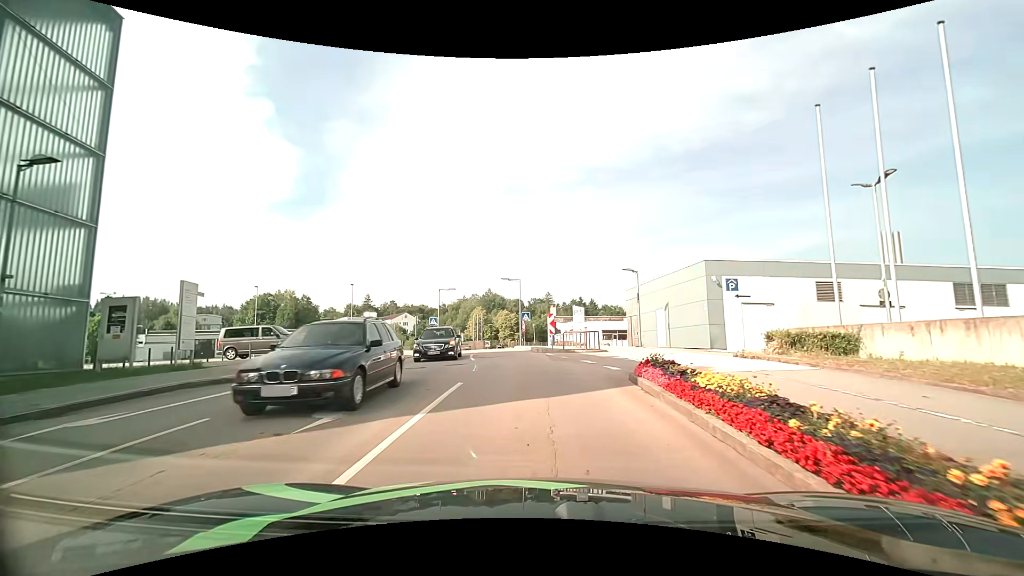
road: residential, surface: asphalt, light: Day
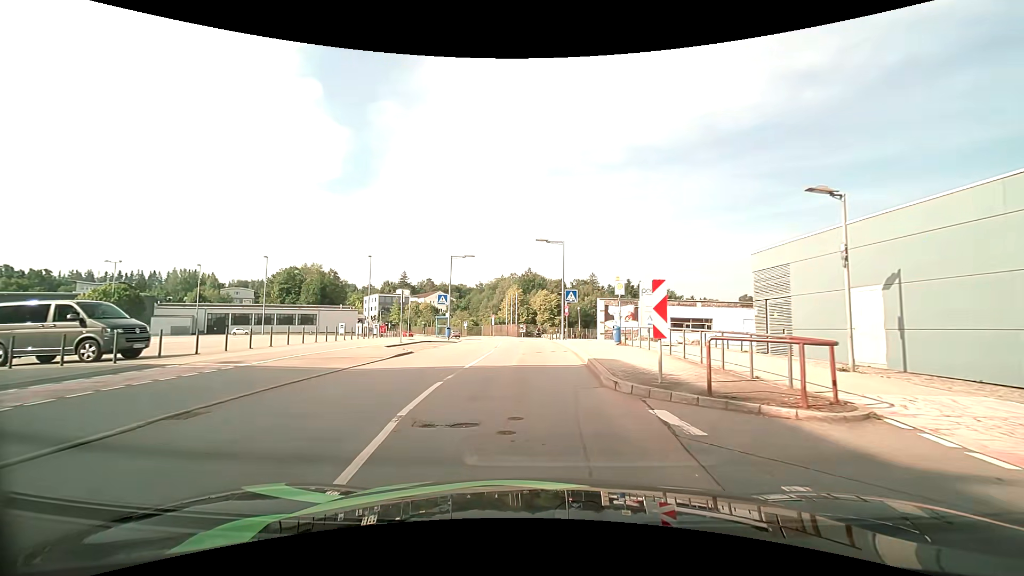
(-0.5, +16.2) m; -5°
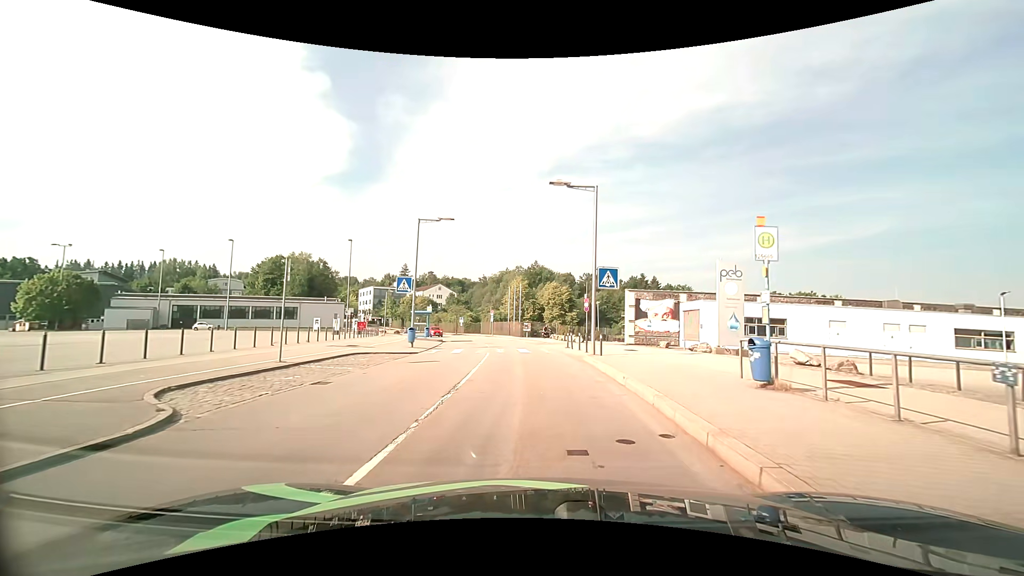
(-0.2, +14.5) m; 0°
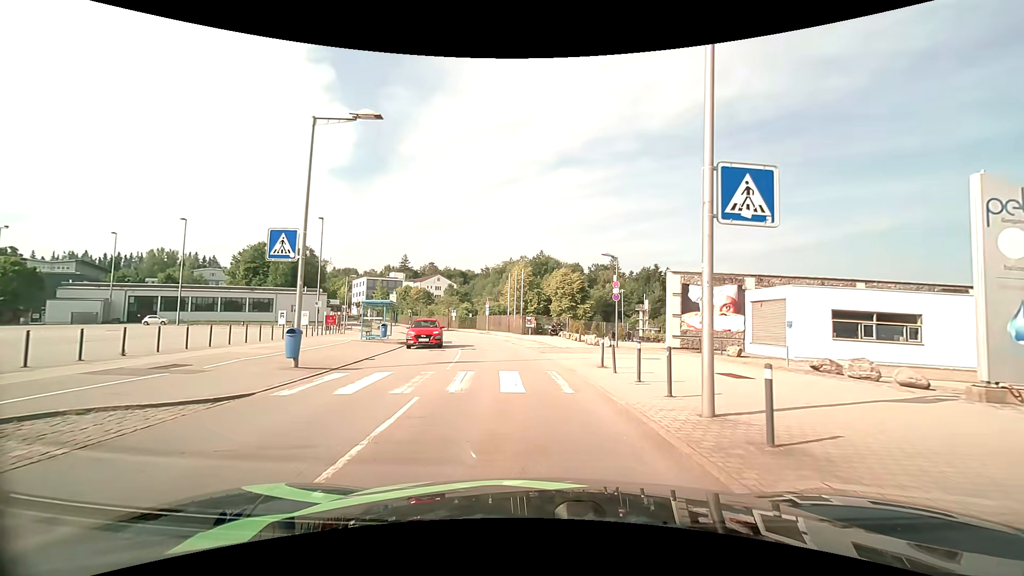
(0.0, +13.5) m; -1°
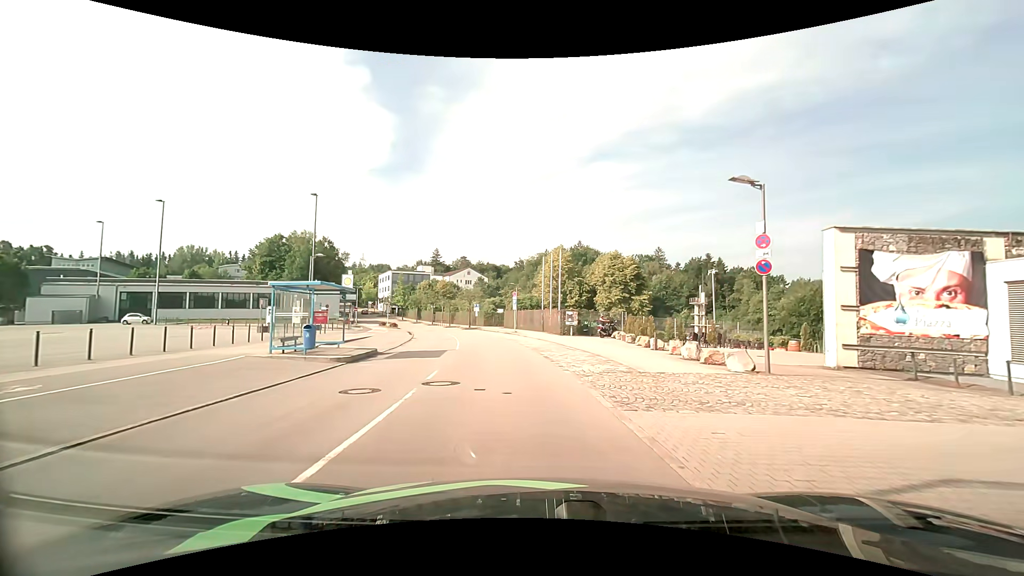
(-0.5, +14.3) m; -5°
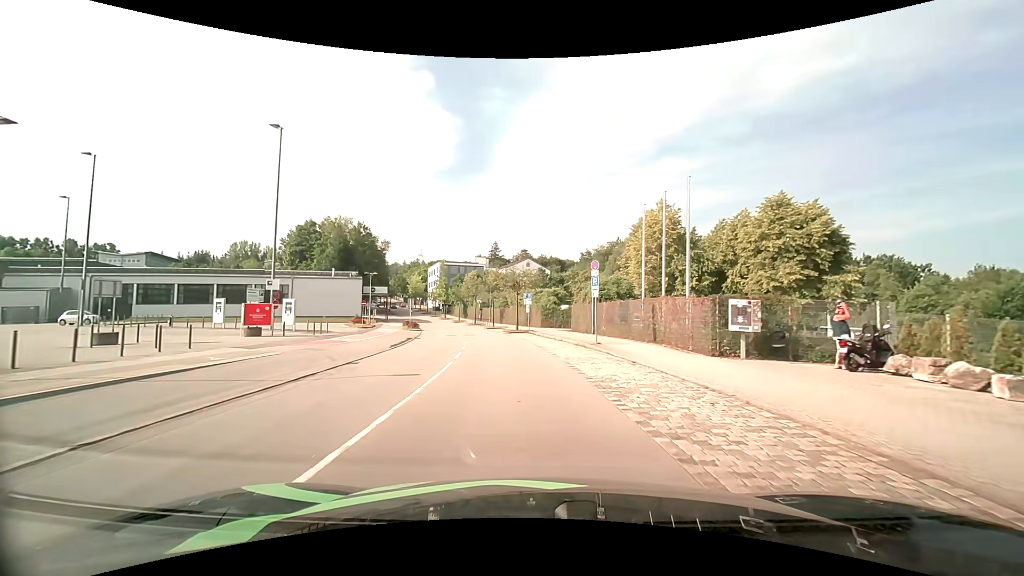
(-1.5, +23.5) m; -7°
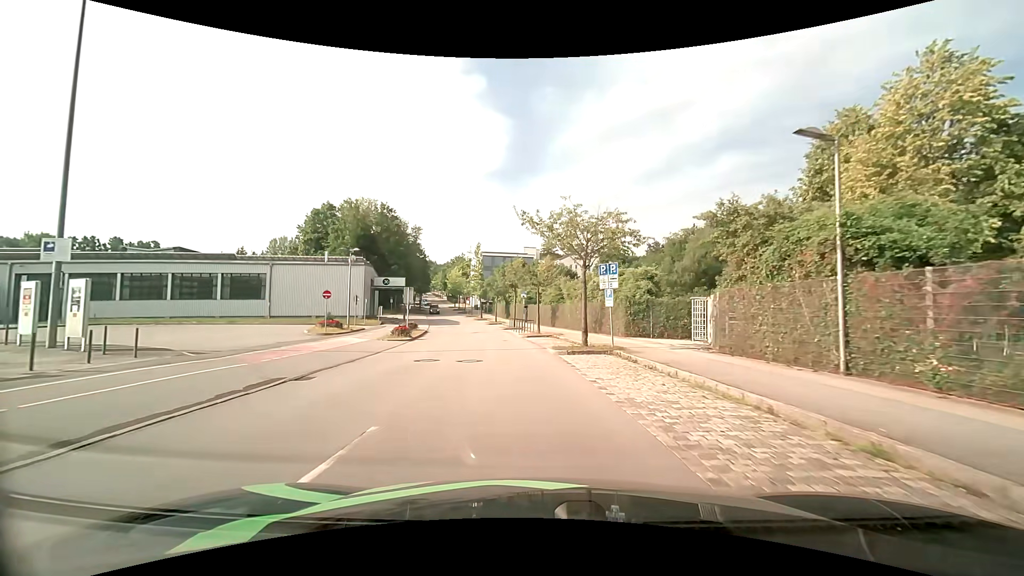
(-1.2, +22.5) m; -6°
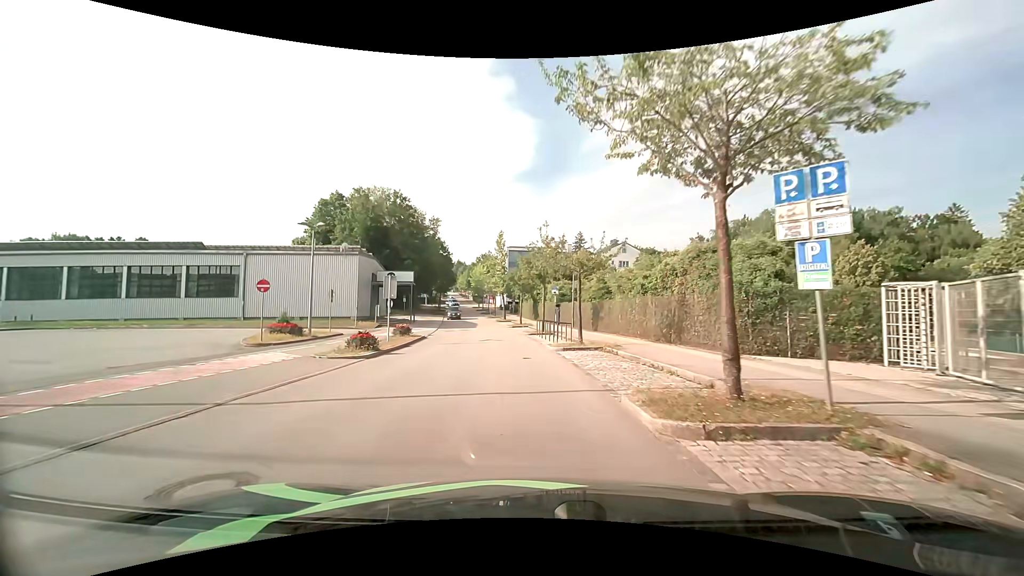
(-0.3, +11.6) m; -3°
(0, +10) (-1, +20) (-2, +30) (-3, +40) (-4, +50) (-6, +60) (-8, +69) (-9, +79) (-11, +89) (-13, +99) m
